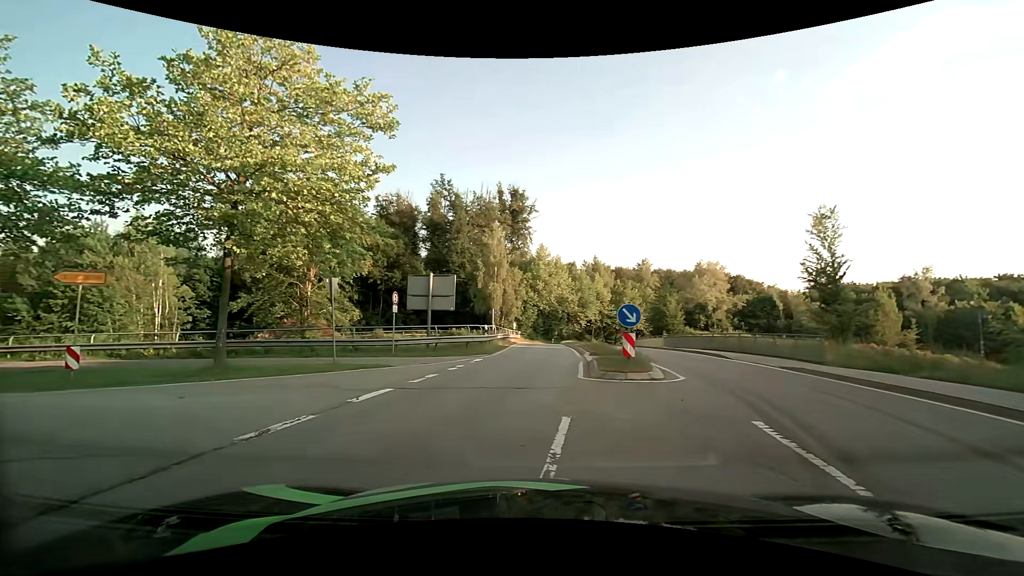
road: secondary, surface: asphalt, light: Day
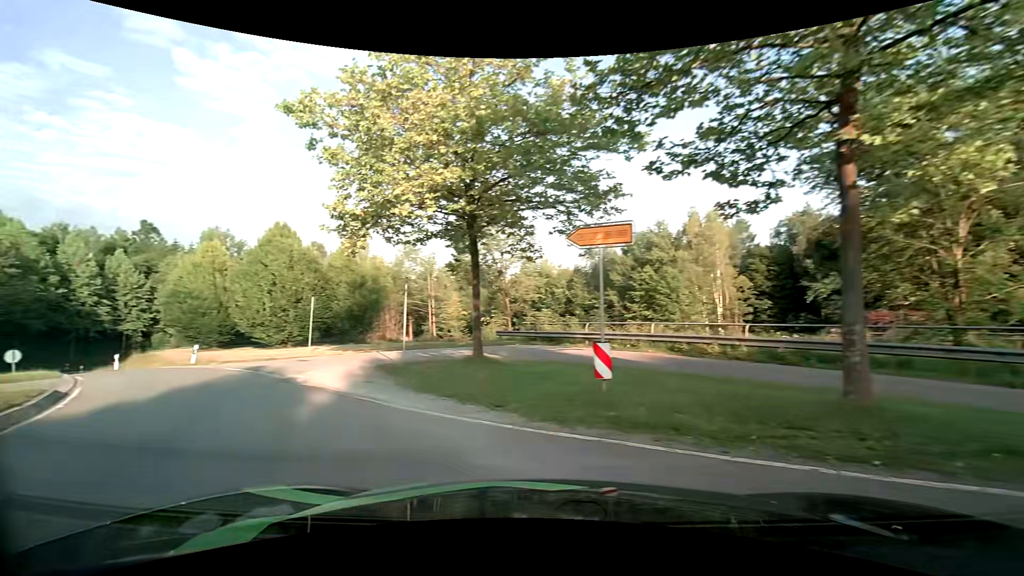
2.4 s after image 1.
(-4.3, +8.4) m; -57°
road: primary_link
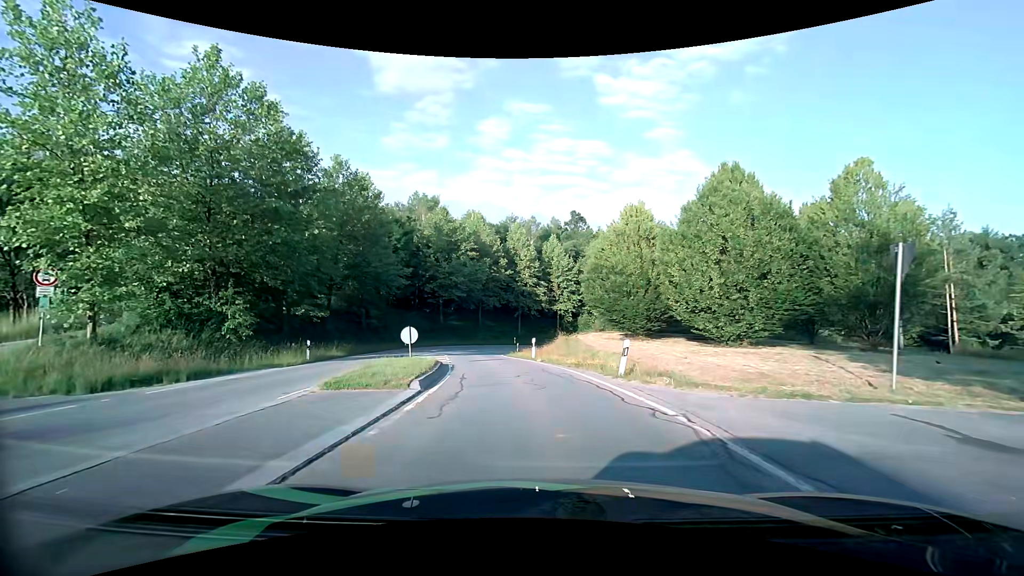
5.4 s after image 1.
(-8.3, +13.2) m; -45°
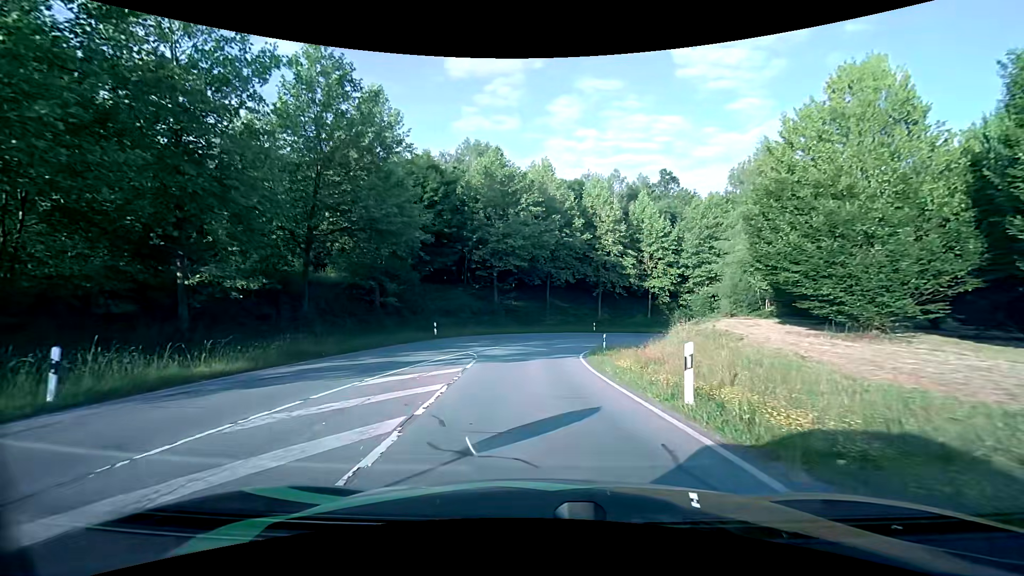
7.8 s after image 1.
(-1.4, +17.3) m; -9°
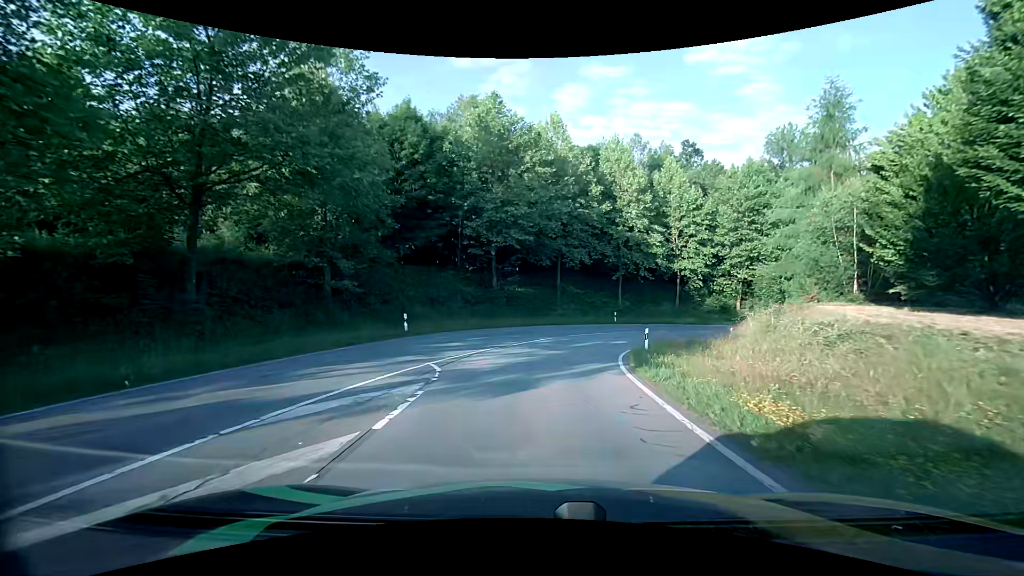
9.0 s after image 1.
(-0.2, +9.6) m; -1°
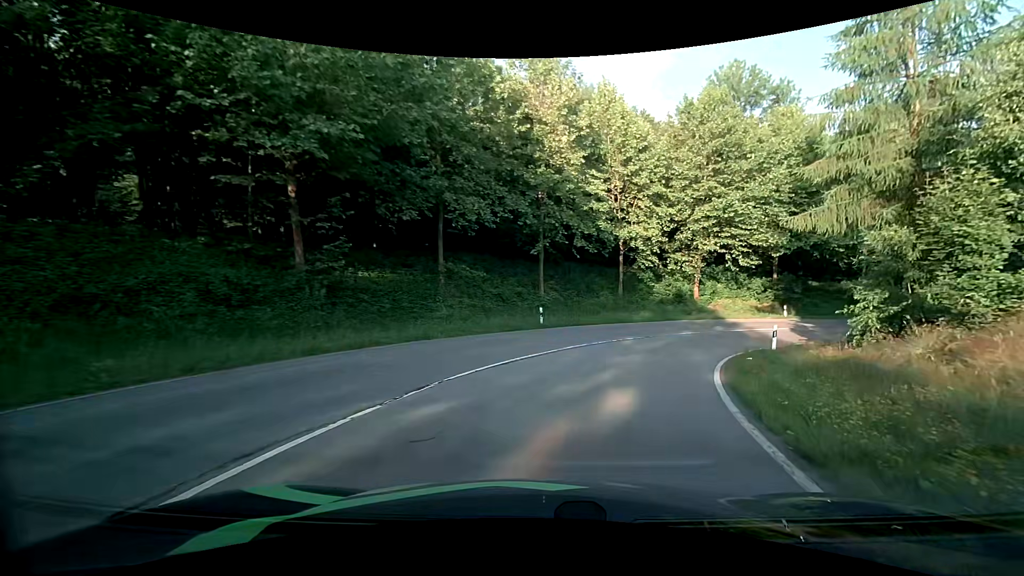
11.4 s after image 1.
(+1.3, +20.2) m; +11°
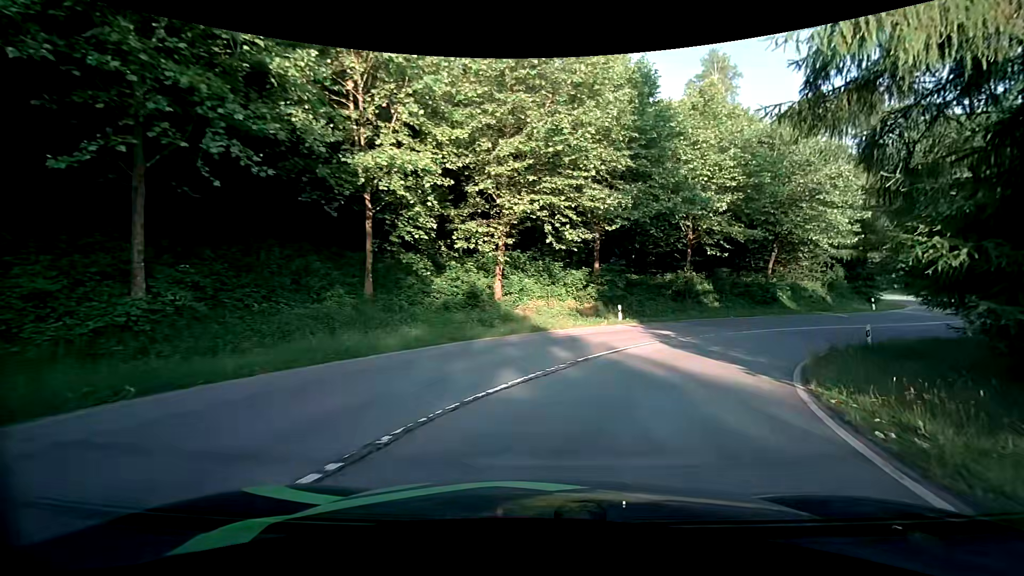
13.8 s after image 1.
(+3.9, +17.9) m; +24°
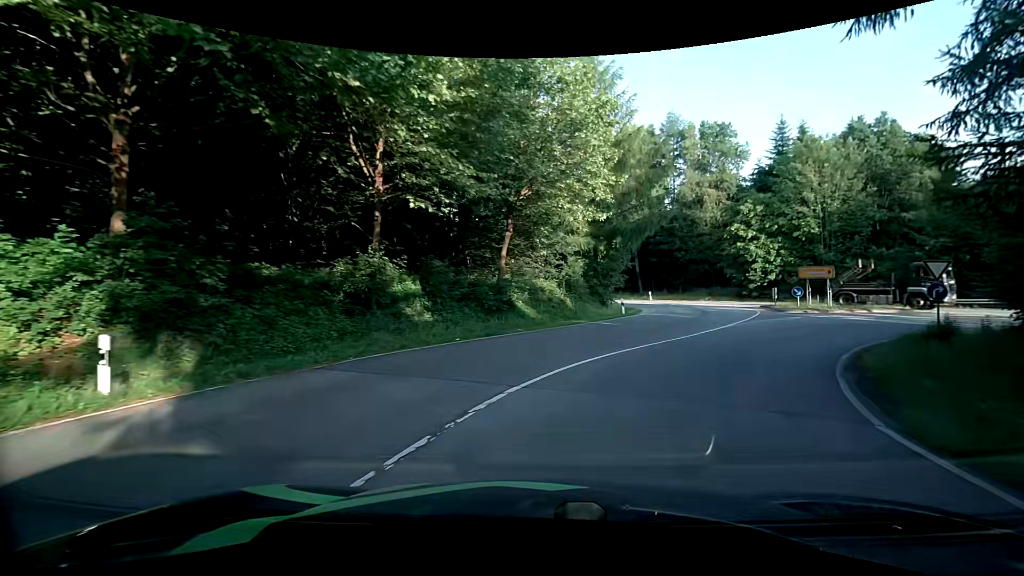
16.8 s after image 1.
(+5.3, +18.6) m; +33°
(+1, +10) (+5, +19) (+13, +25) (+23, +26) (+32, +21) (+40, +15) (+47, +8) (+54, +1) (+61, -6) (+69, -13) m
